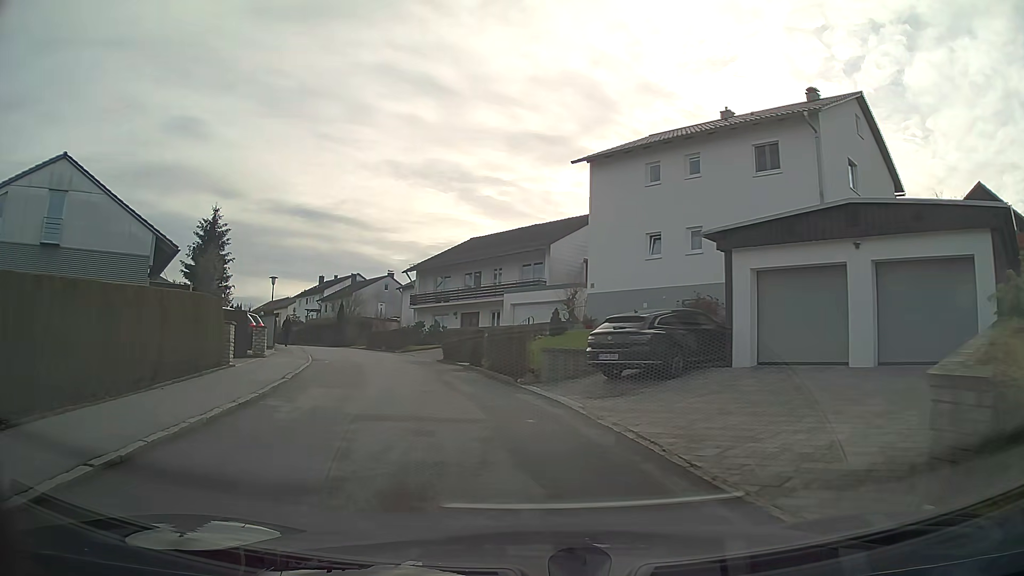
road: residential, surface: asphalt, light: Day
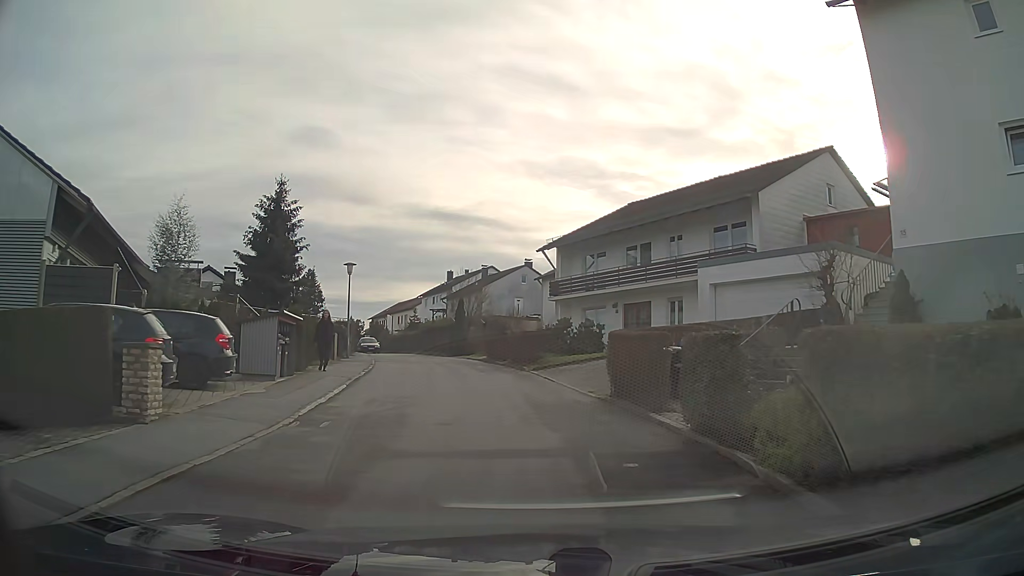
(-1.6, +14.0) m; -11°
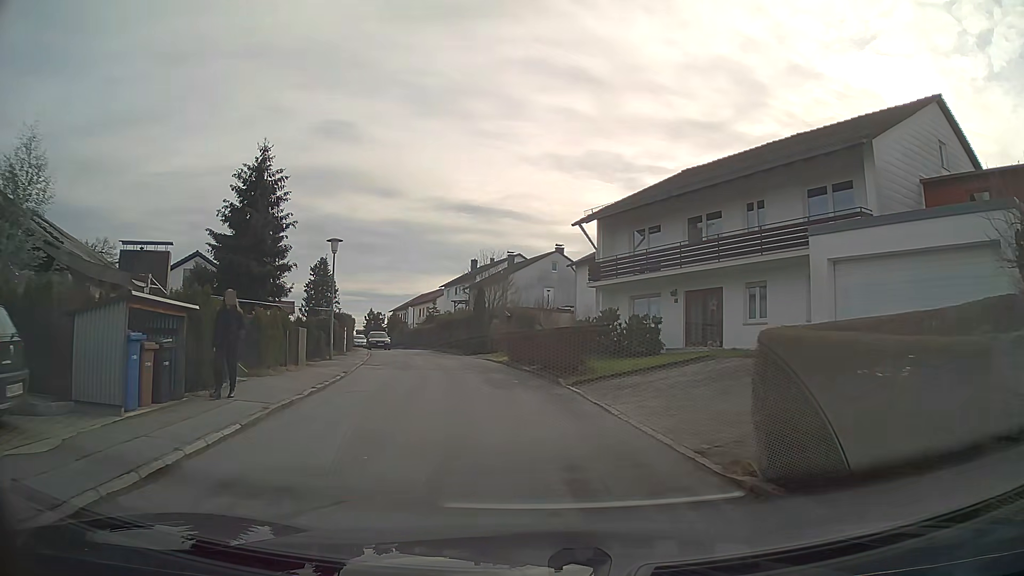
(-0.2, +7.2) m; -3°
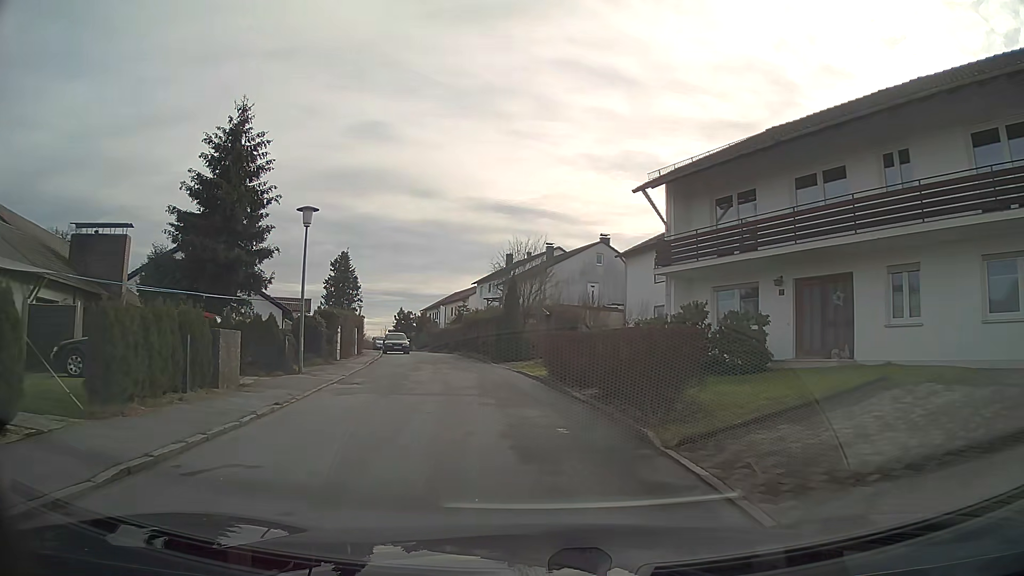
(-0.2, +7.3) m; -3°
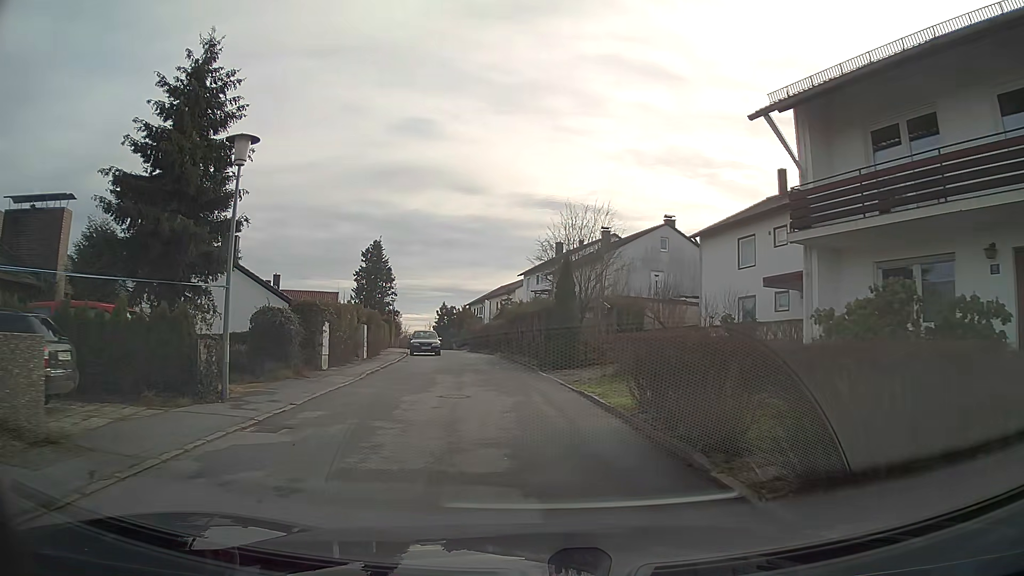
(-0.3, +7.5) m; -4°
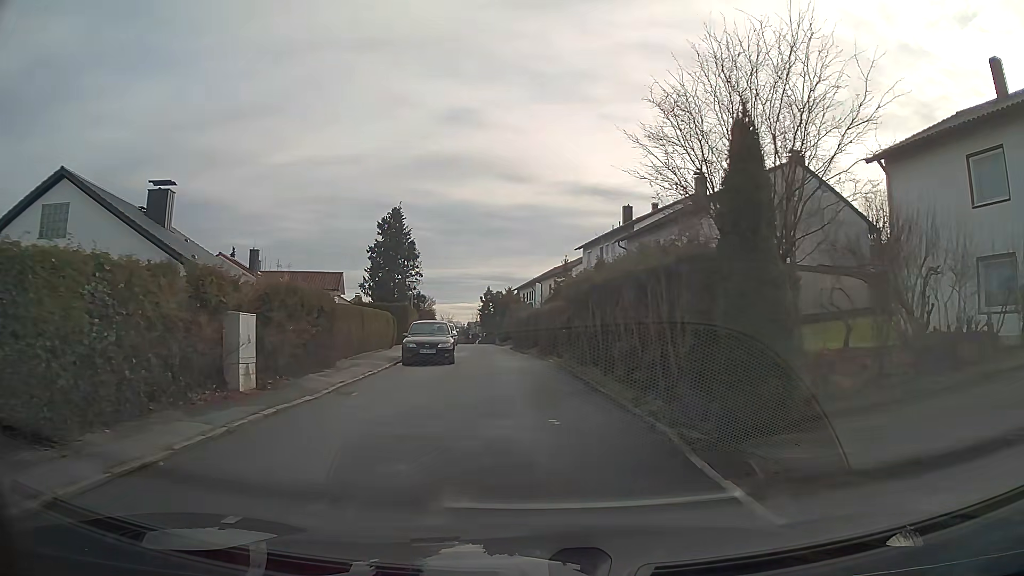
(-0.6, +15.5) m; -4°
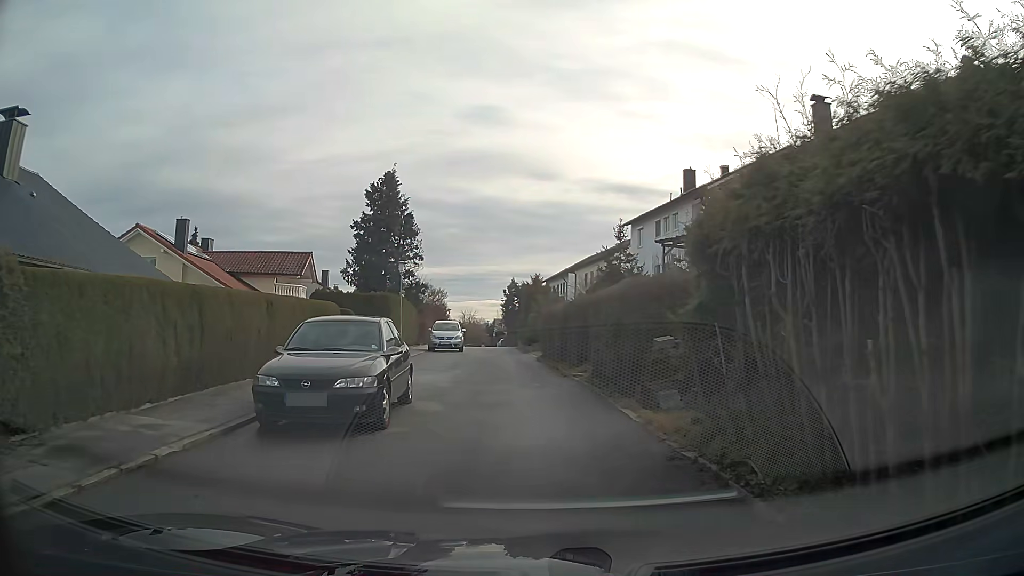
(-0.3, +13.2) m; -3°
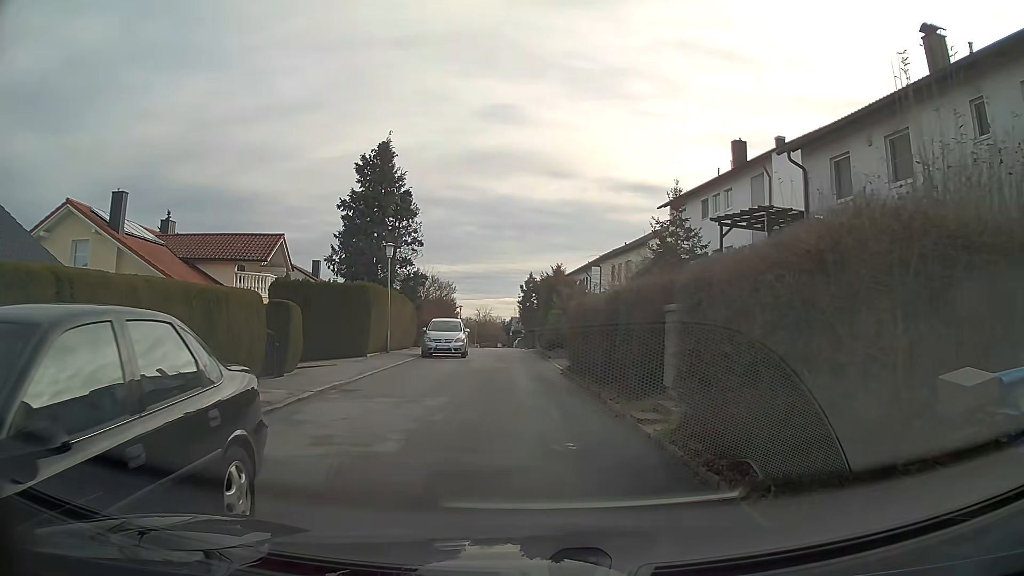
(-0.1, +7.1) m; -1°
(0, +10) (0, +20) (-1, +30) (-1, +40) (-2, +50) (-2, +60) (-3, +70) (-4, +80) (-4, +90) (-4, +100) m
